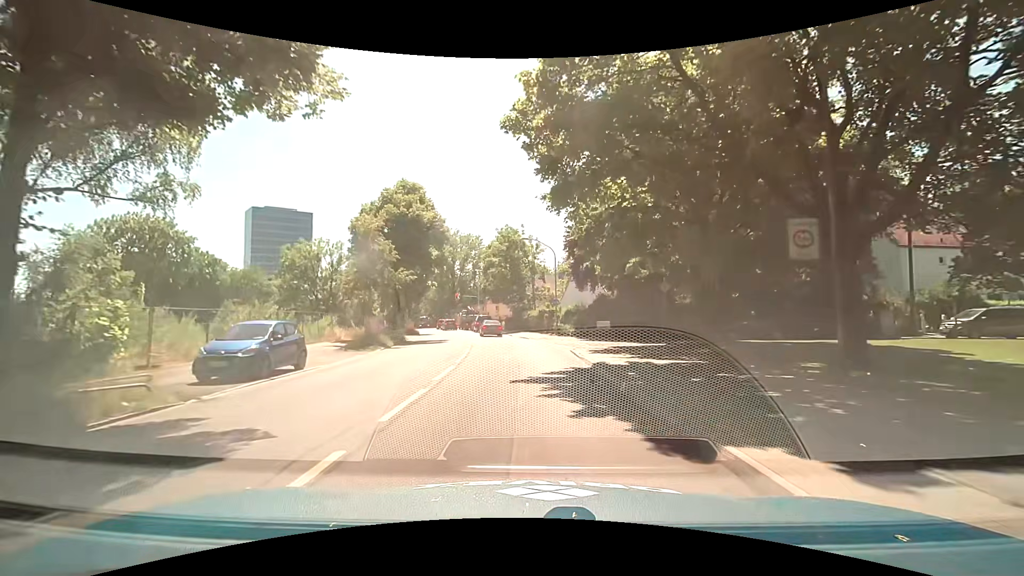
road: secondary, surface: asphalt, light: Day
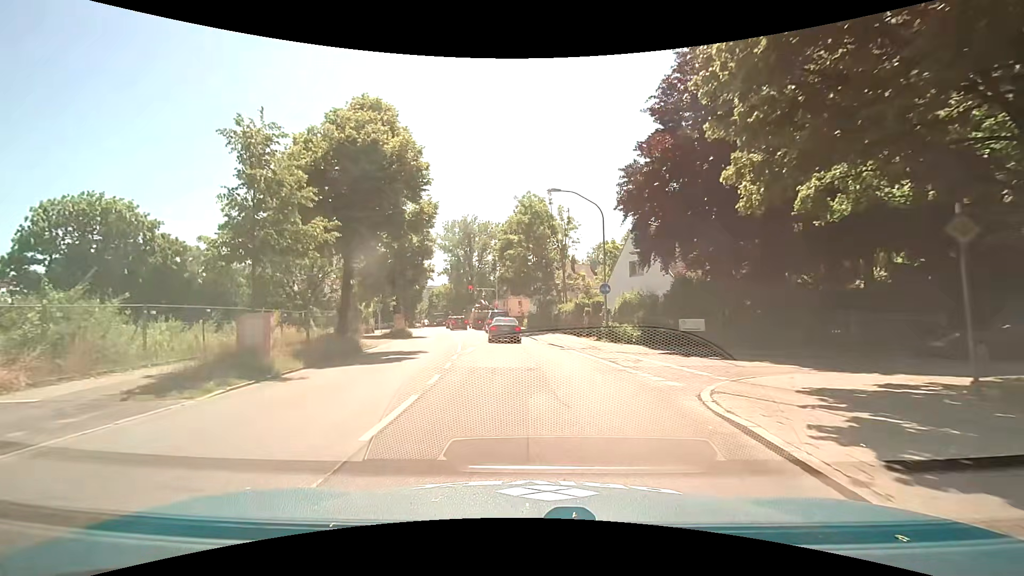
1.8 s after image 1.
(-0.6, +14.4) m; -3°
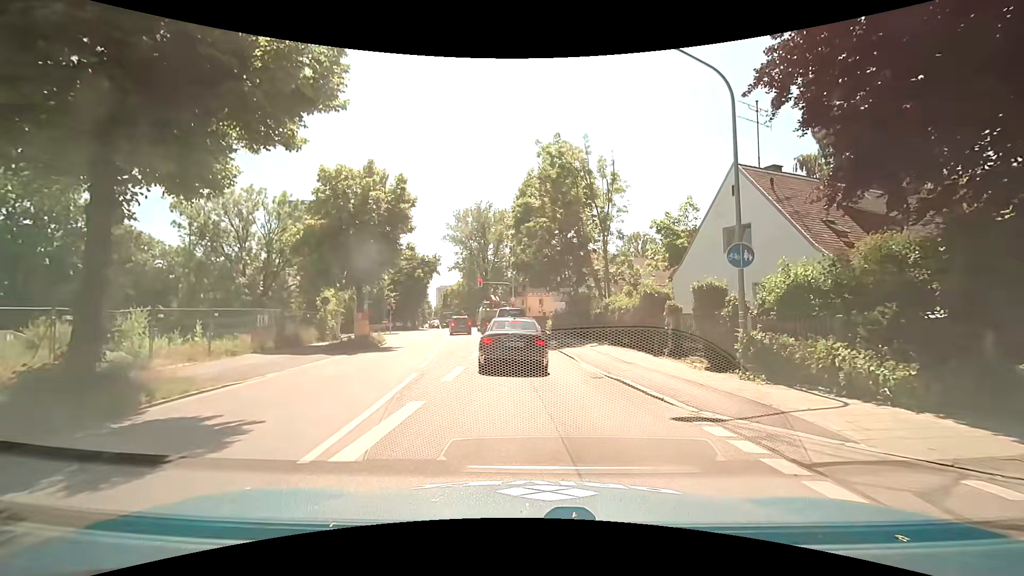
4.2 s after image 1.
(-0.5, +13.9) m; -3°
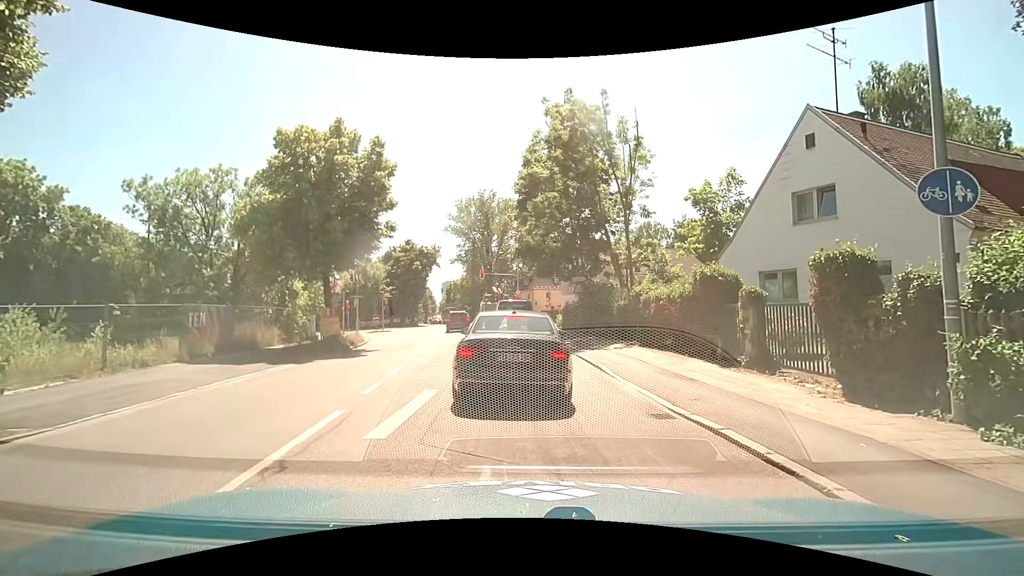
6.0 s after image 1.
(-0.1, +5.0) m; 0°
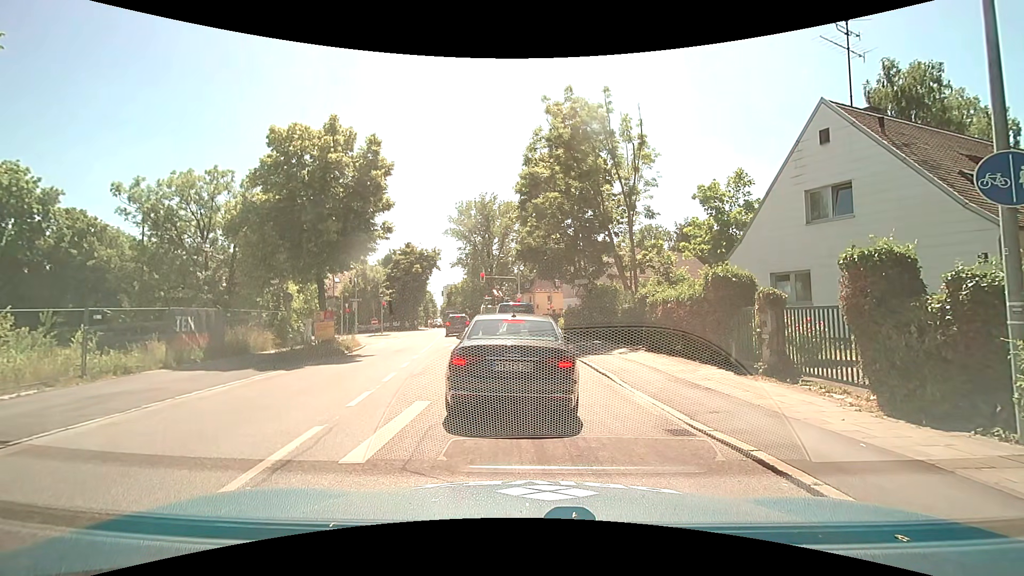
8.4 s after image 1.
(0.0, +0.7) m; 0°
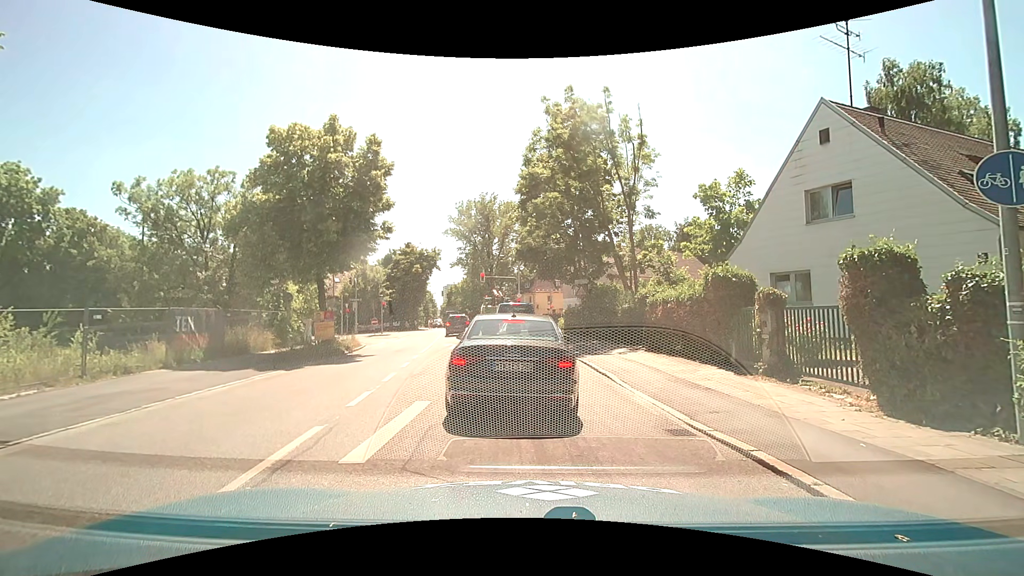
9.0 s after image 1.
(0.0, 0.0) m; 0°
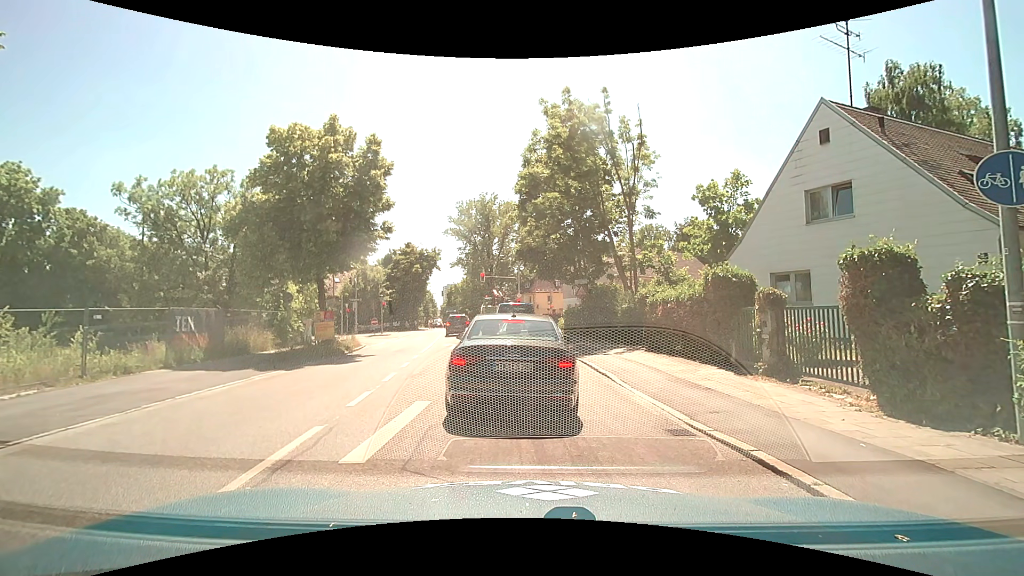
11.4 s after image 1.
(0.0, 0.0) m; 0°
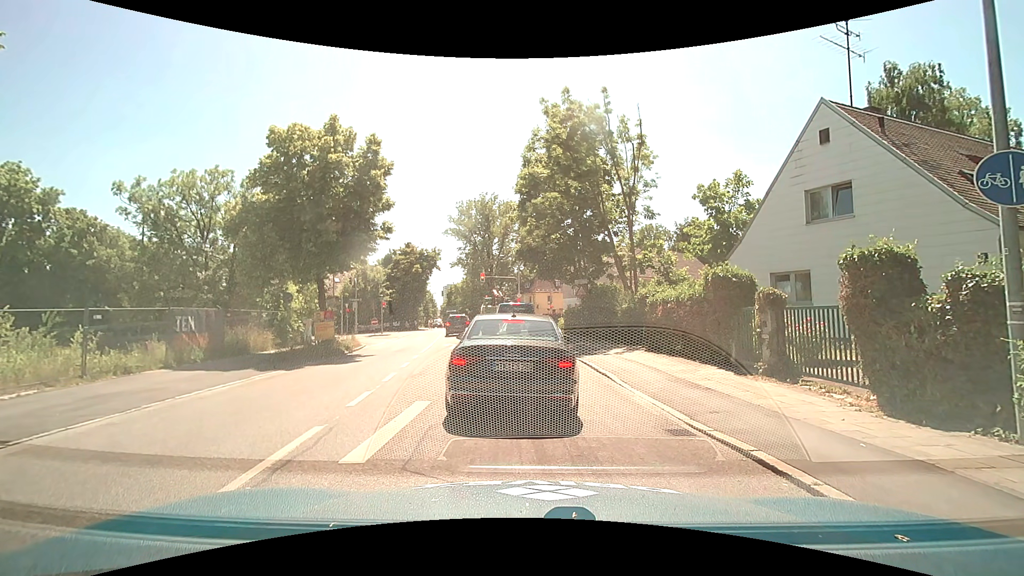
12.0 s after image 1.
(0.0, 0.0) m; 0°
